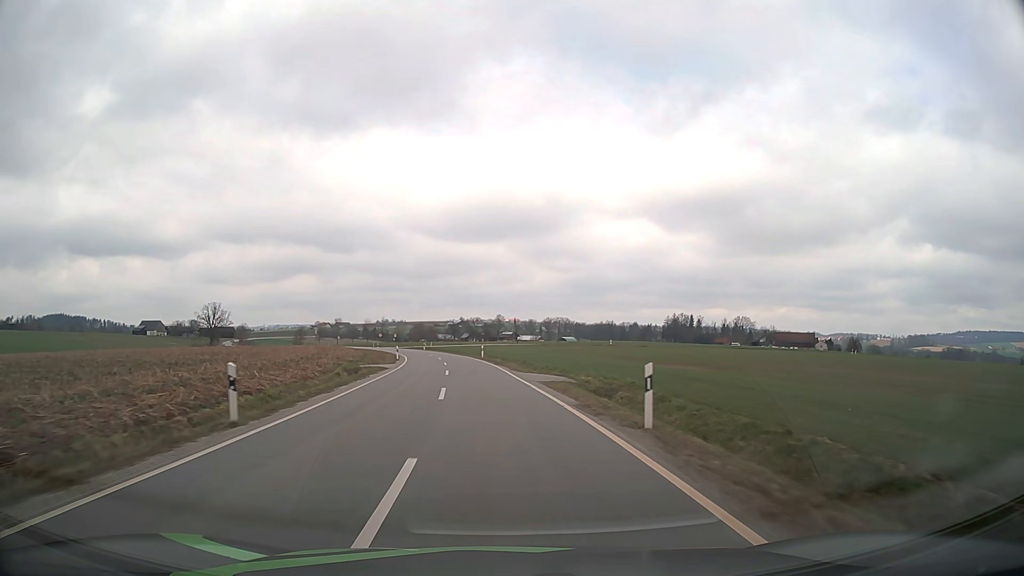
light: Day
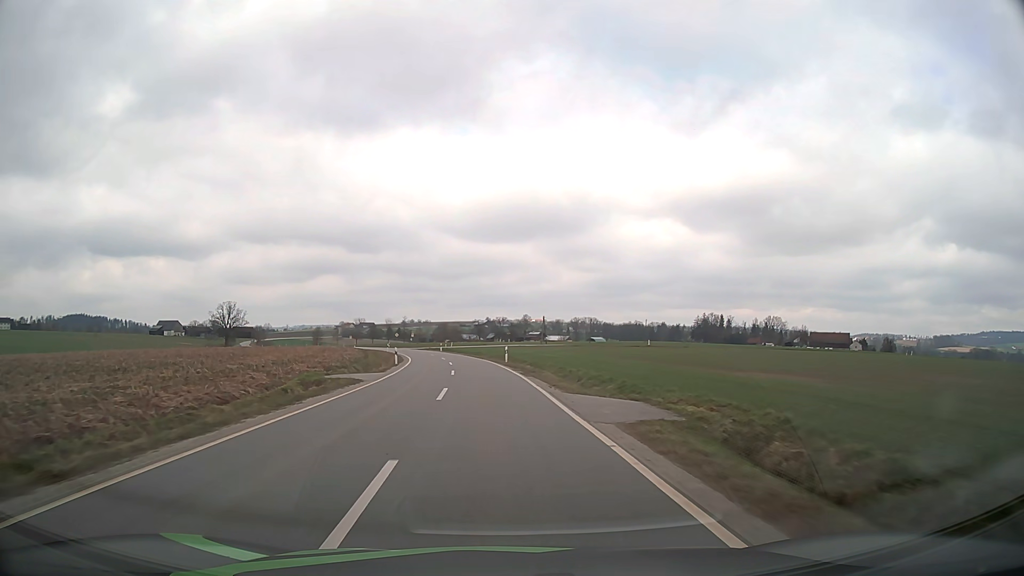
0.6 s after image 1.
(-0.3, +12.4) m; -2°
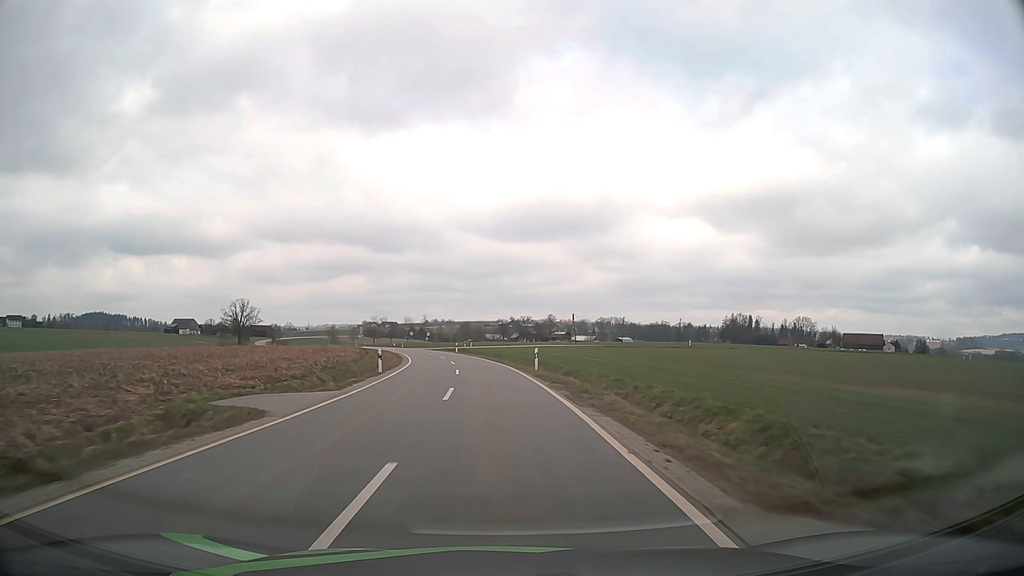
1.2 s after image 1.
(-0.2, +12.5) m; -2°
(0, +10) (-1, +20) (-1, +30) (-2, +40) (-3, +50) (-5, +60) (-7, +70) (-9, +79) (-11, +89) (-14, +99) m
